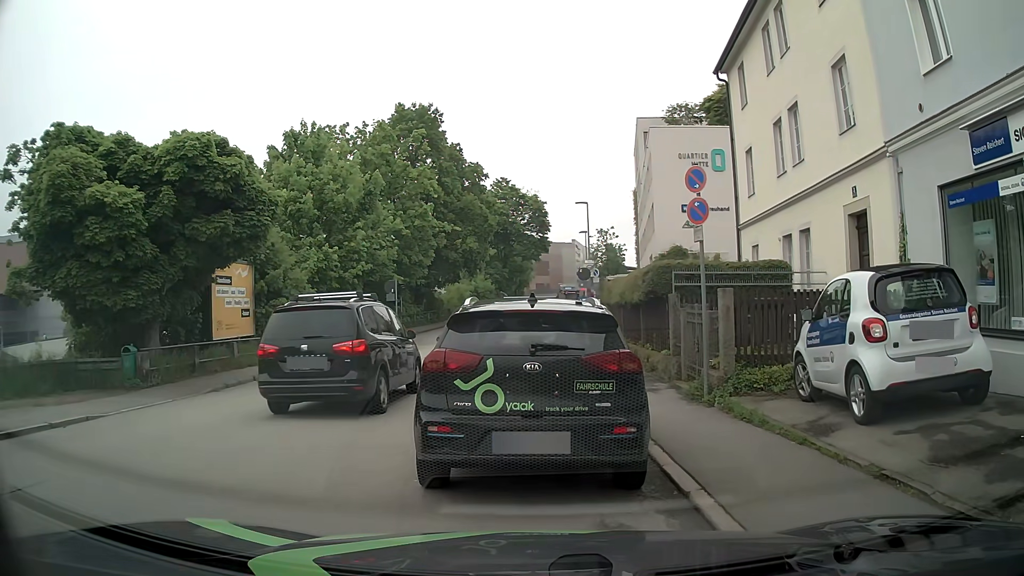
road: residential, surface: asphalt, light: Day
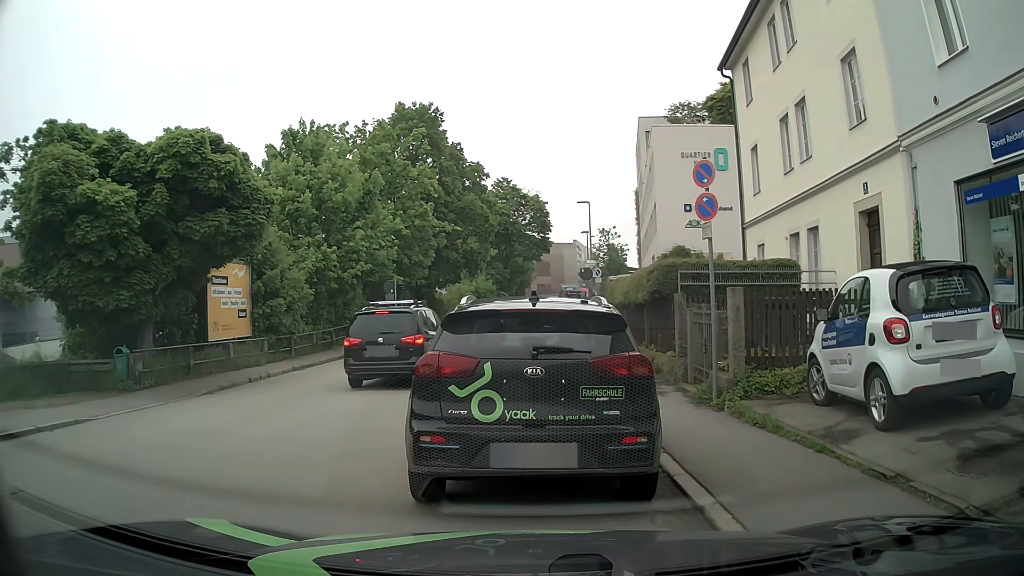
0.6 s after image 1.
(0.0, +0.4) m; 0°
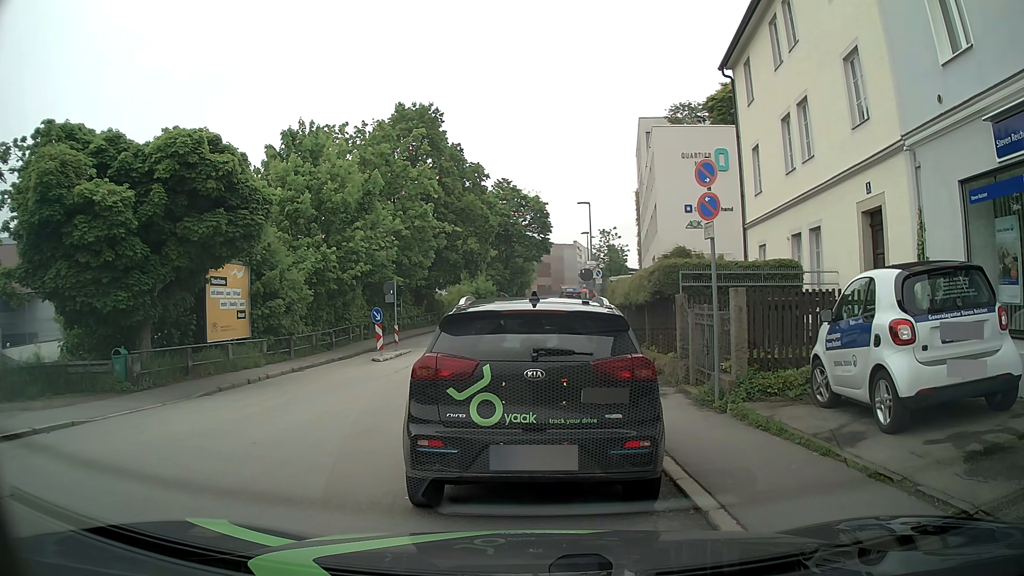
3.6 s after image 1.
(0.0, +0.2) m; 0°
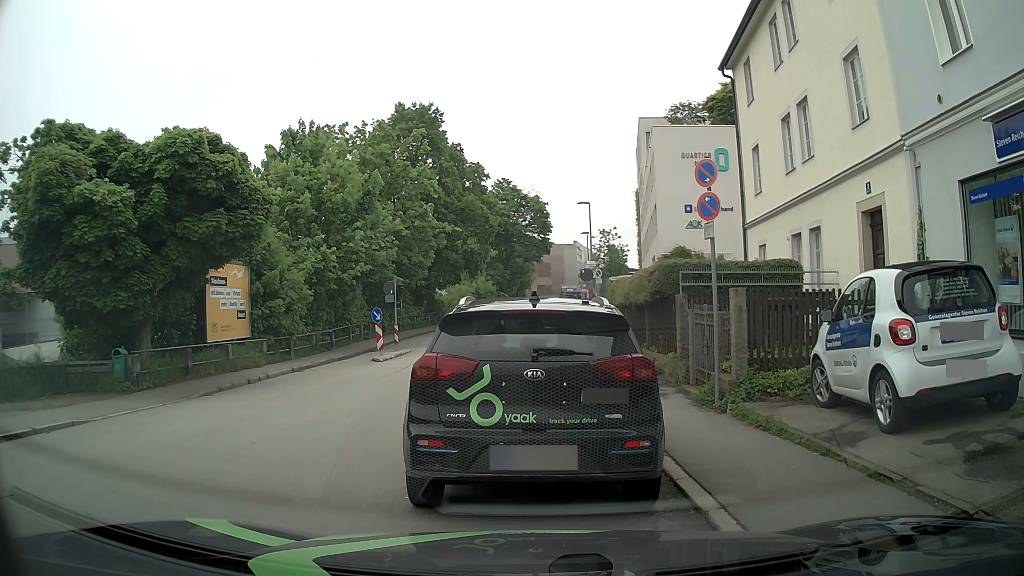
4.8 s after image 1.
(0.0, 0.0) m; 0°
